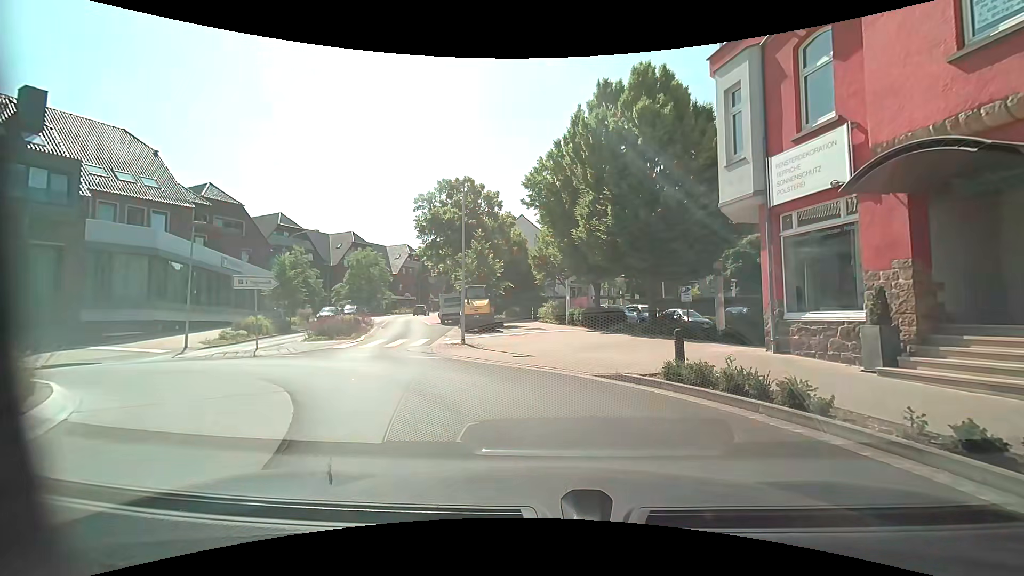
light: Day
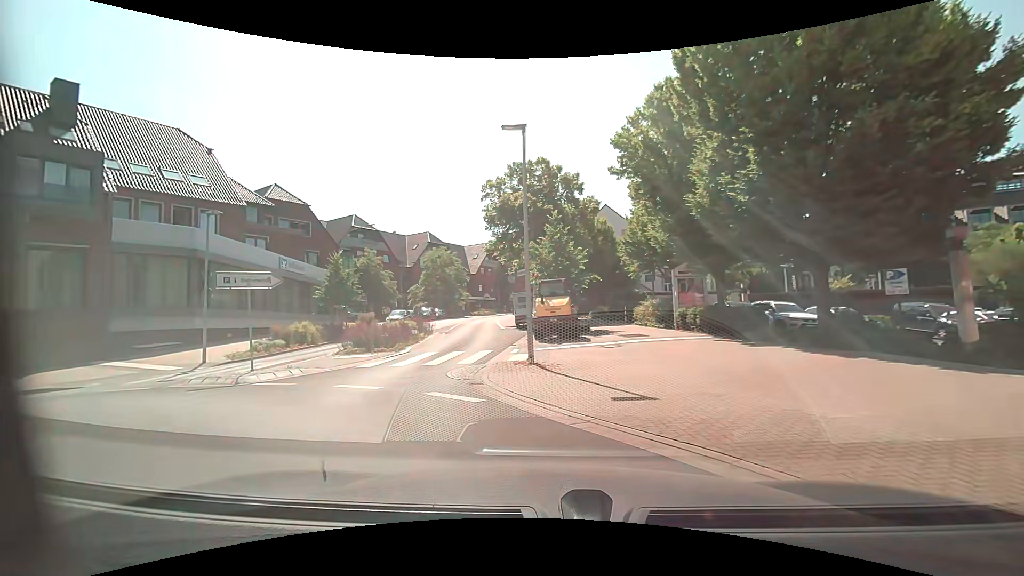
(-0.3, +6.3) m; -8°
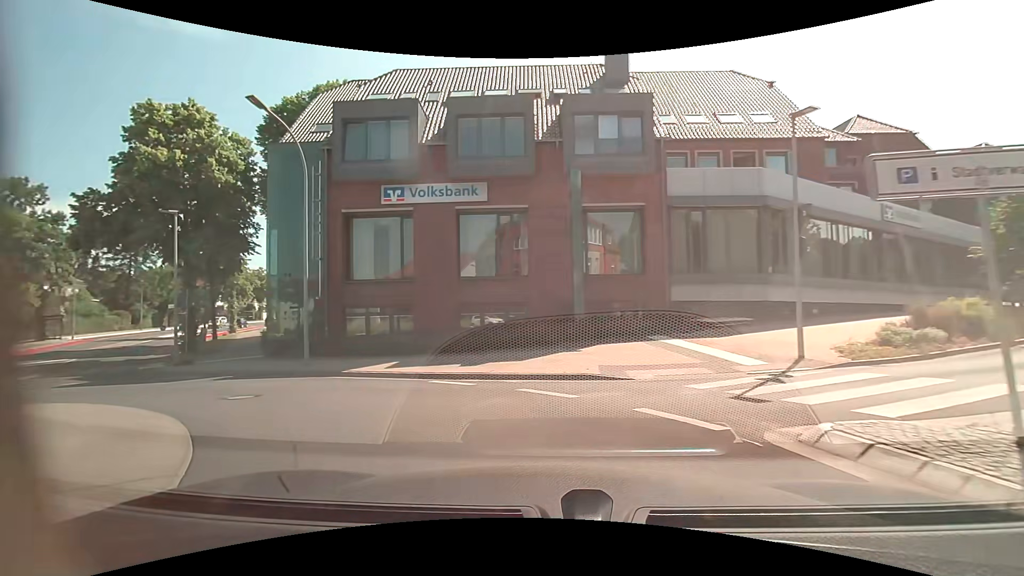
(-4.9, +8.2) m; -60°
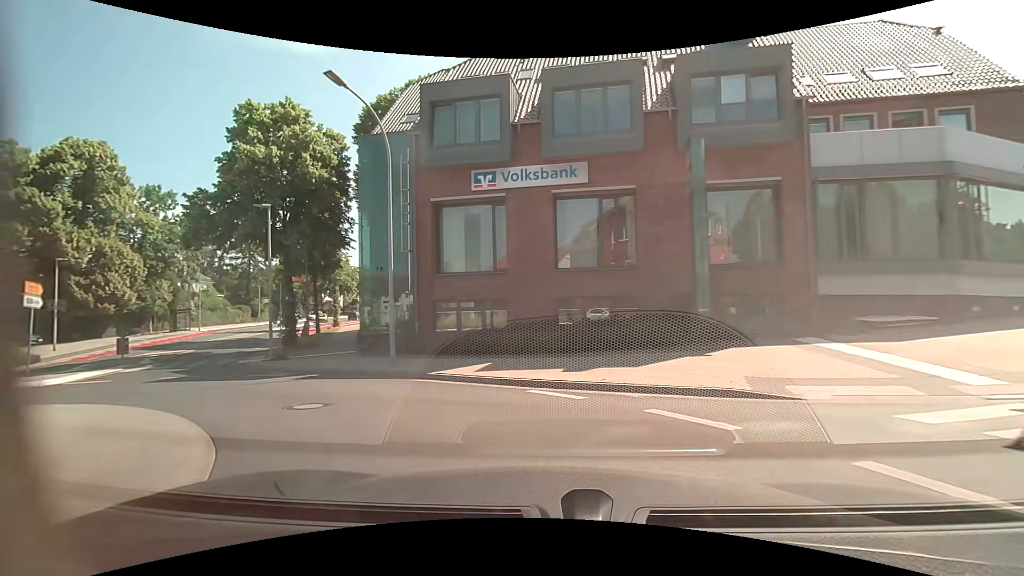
(-0.2, +2.1) m; -11°
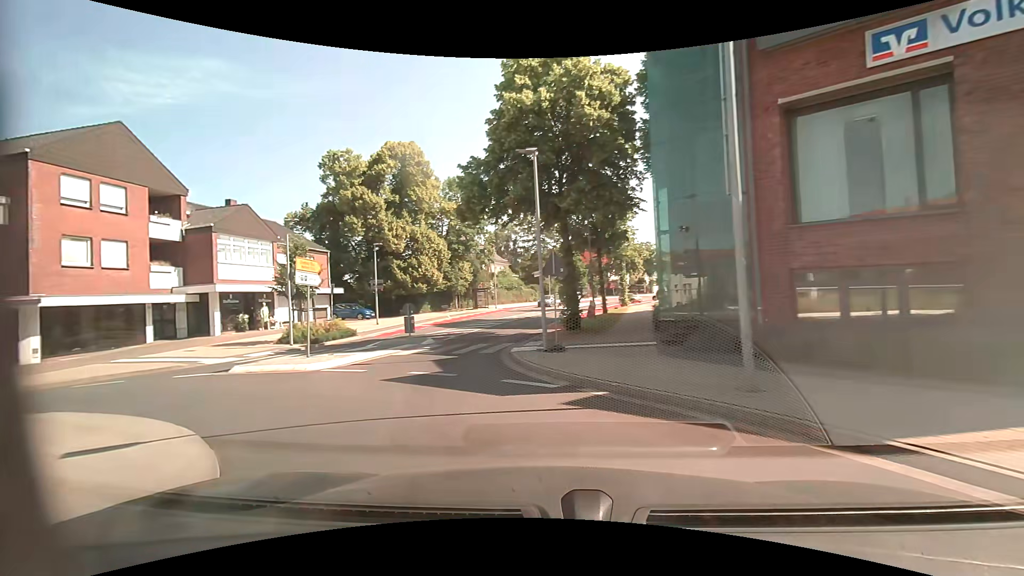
(-1.8, +6.5) m; -31°
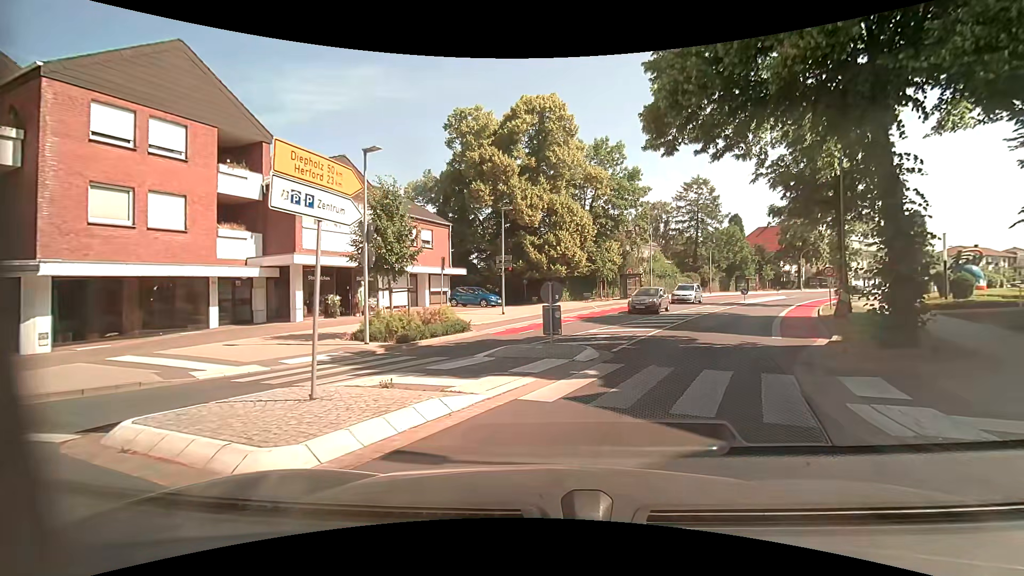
(-2.8, +9.9) m; -16°
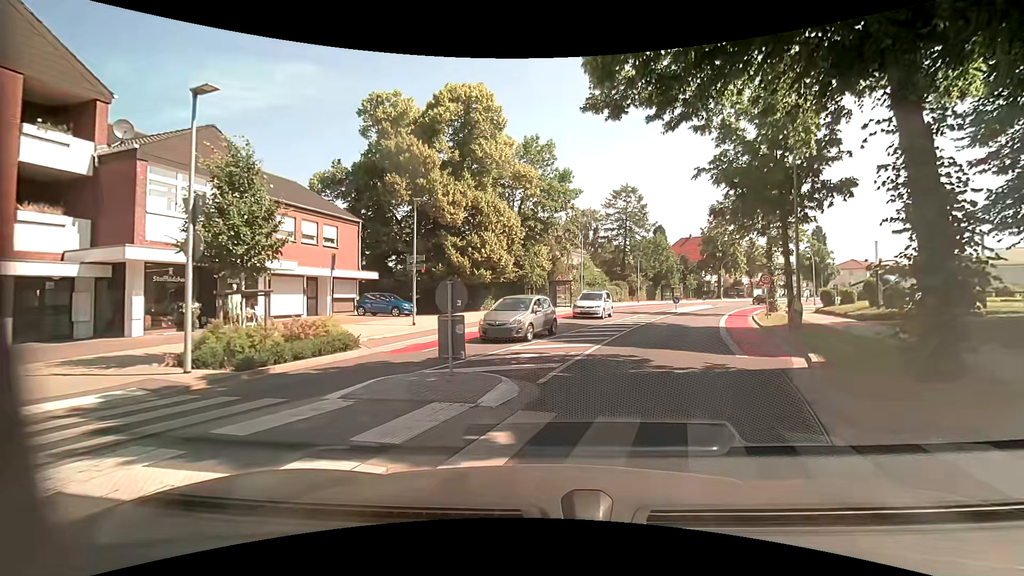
(+0.3, +4.3) m; +9°
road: unclassified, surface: asphalt
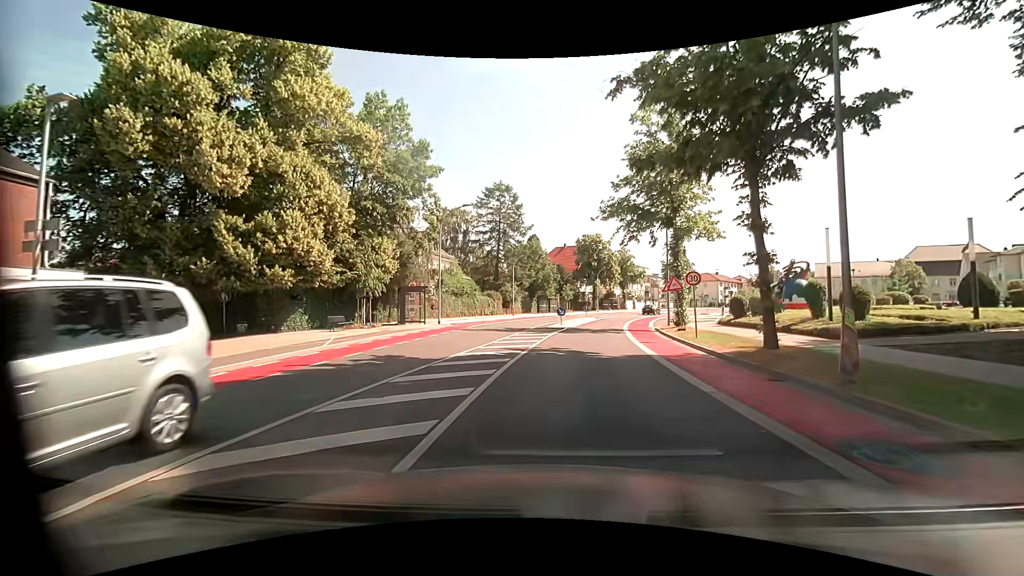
(+1.4, +11.8) m; +13°
